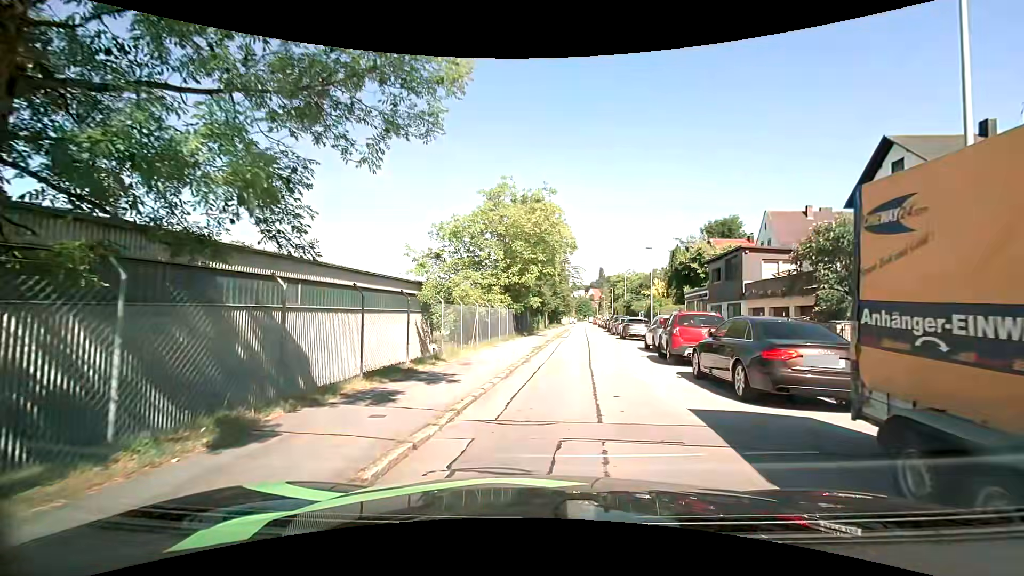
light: Day
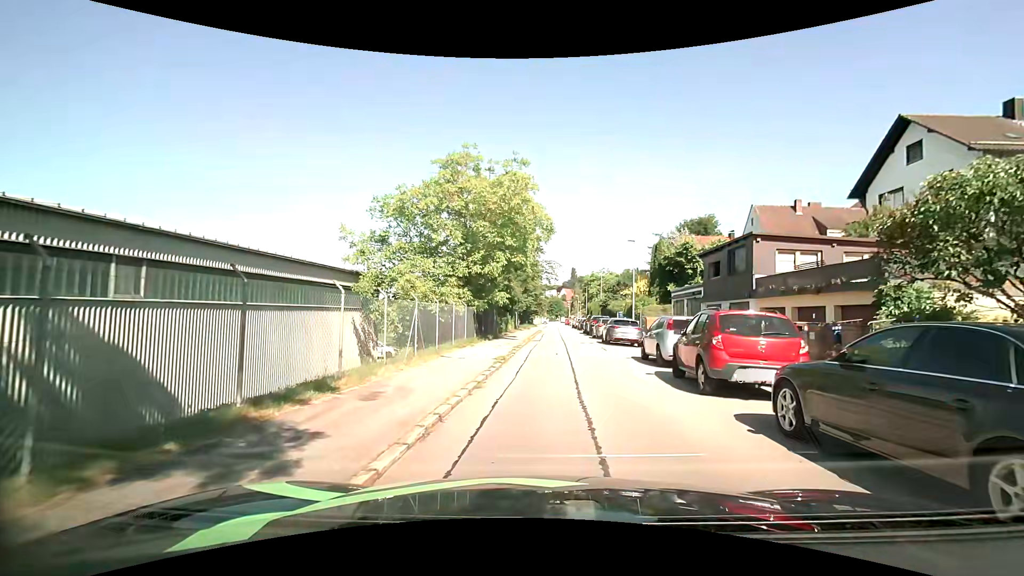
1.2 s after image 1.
(+0.1, +5.4) m; +2°
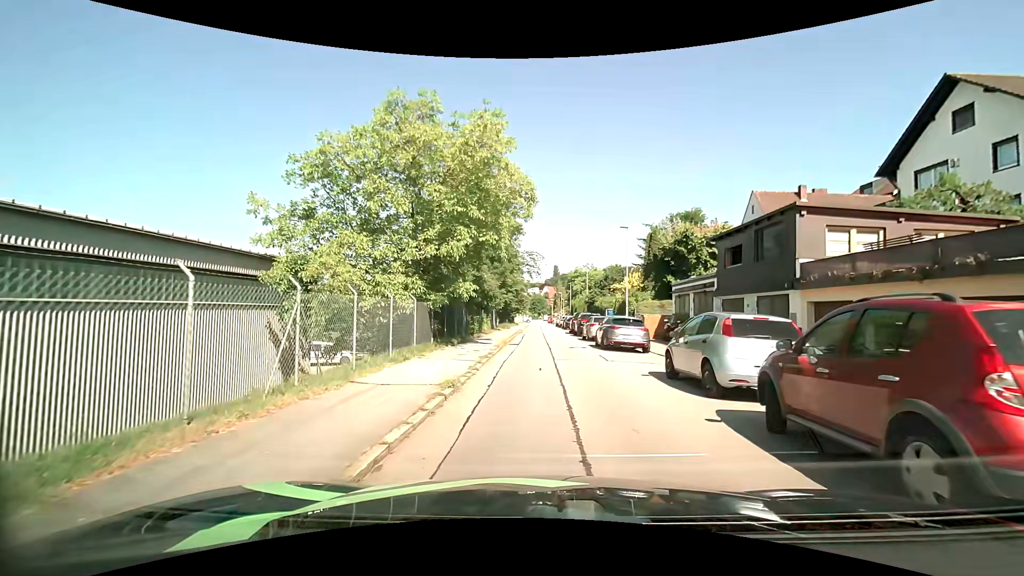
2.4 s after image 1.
(+0.2, +5.7) m; +2°
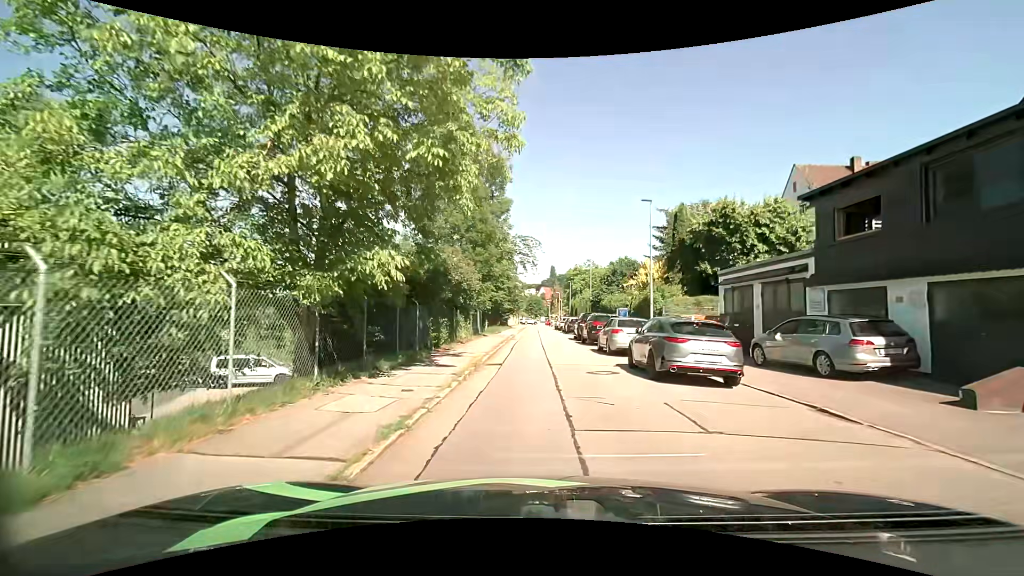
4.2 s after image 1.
(+0.1, +9.1) m; +1°
(0, +10) (0, +20) (0, +30) (0, +40) (0, +50) (-1, +60) (-1, +70) (-1, +80) (-1, +90) (-1, +100) m
